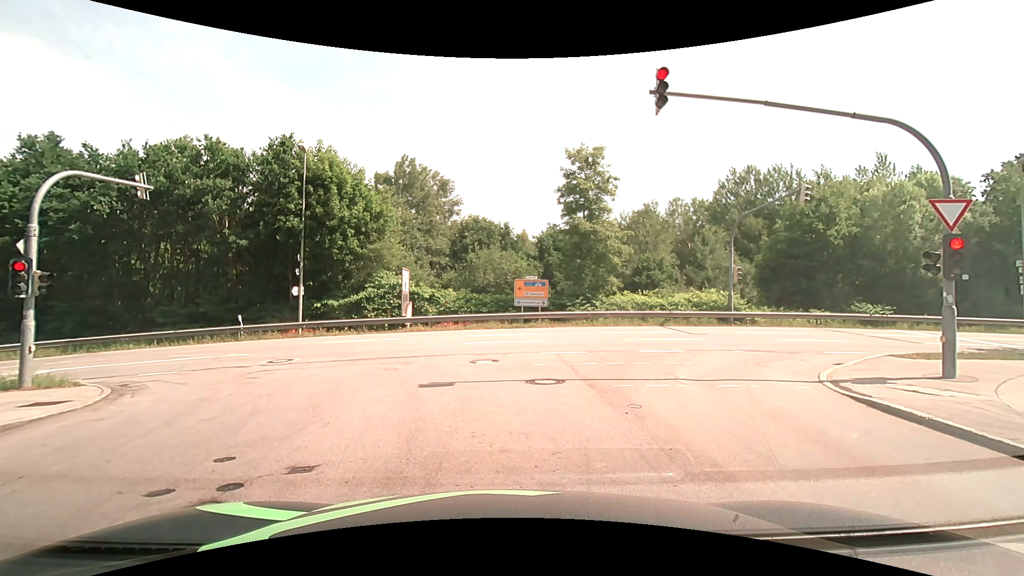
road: residential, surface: asphalt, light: Day
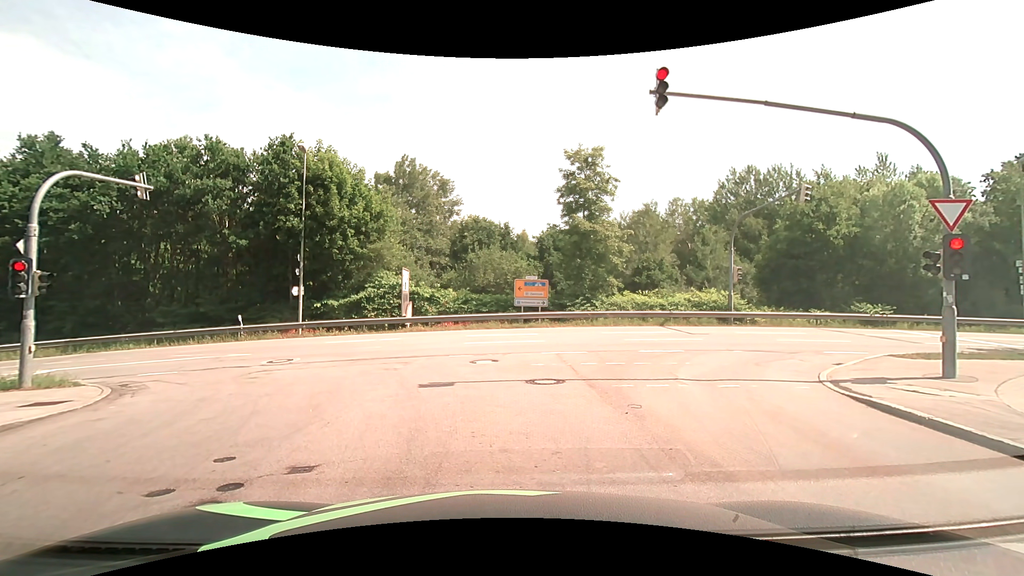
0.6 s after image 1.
(0.0, 0.0) m; 0°
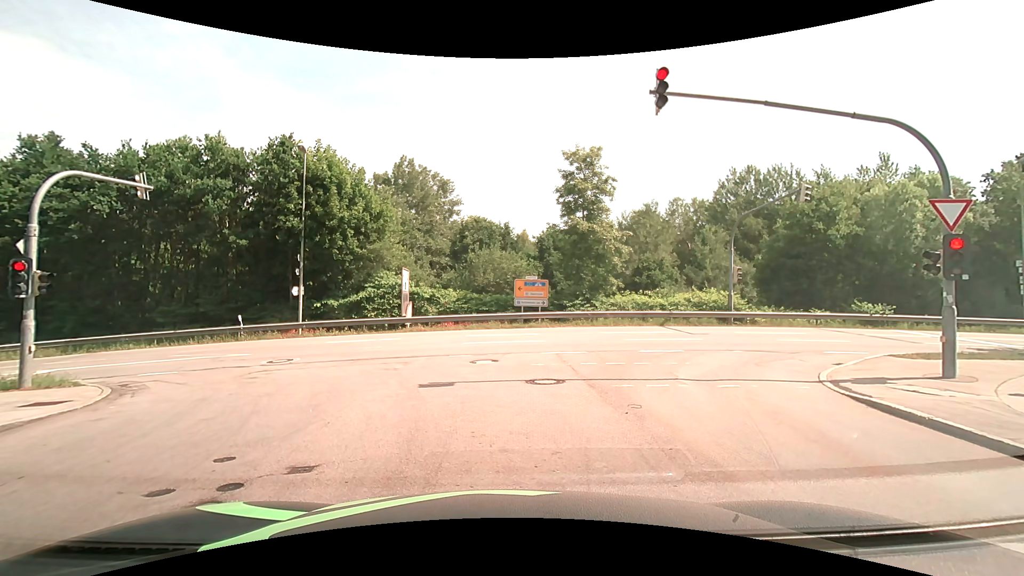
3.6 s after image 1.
(0.0, 0.0) m; 0°
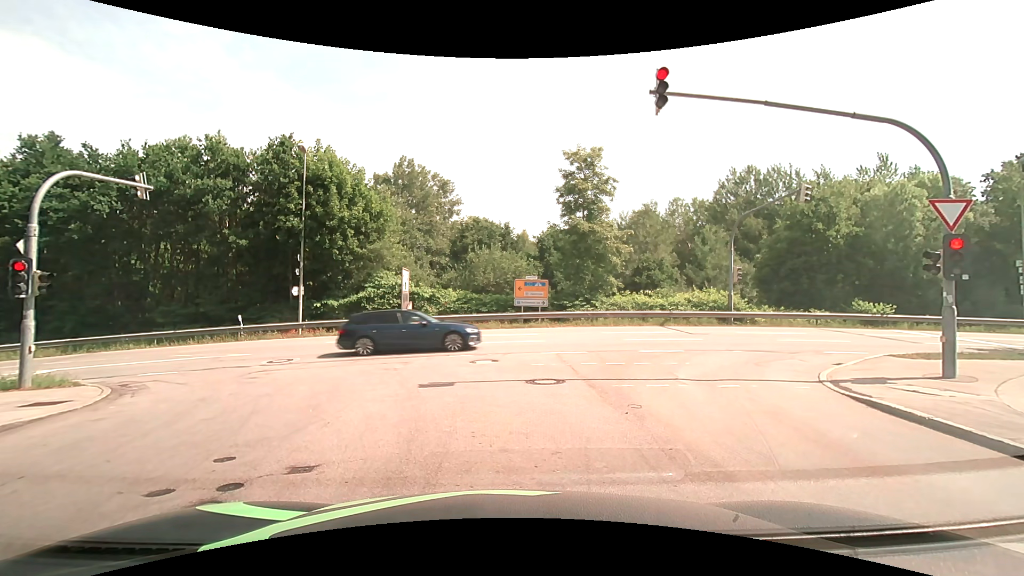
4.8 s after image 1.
(0.0, 0.0) m; 0°
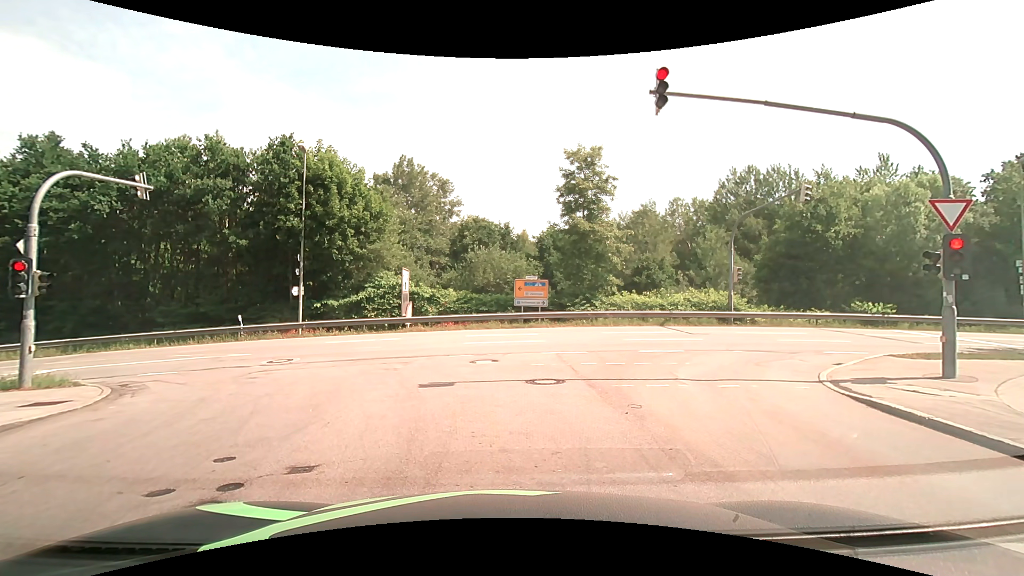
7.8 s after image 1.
(0.0, 0.0) m; 0°
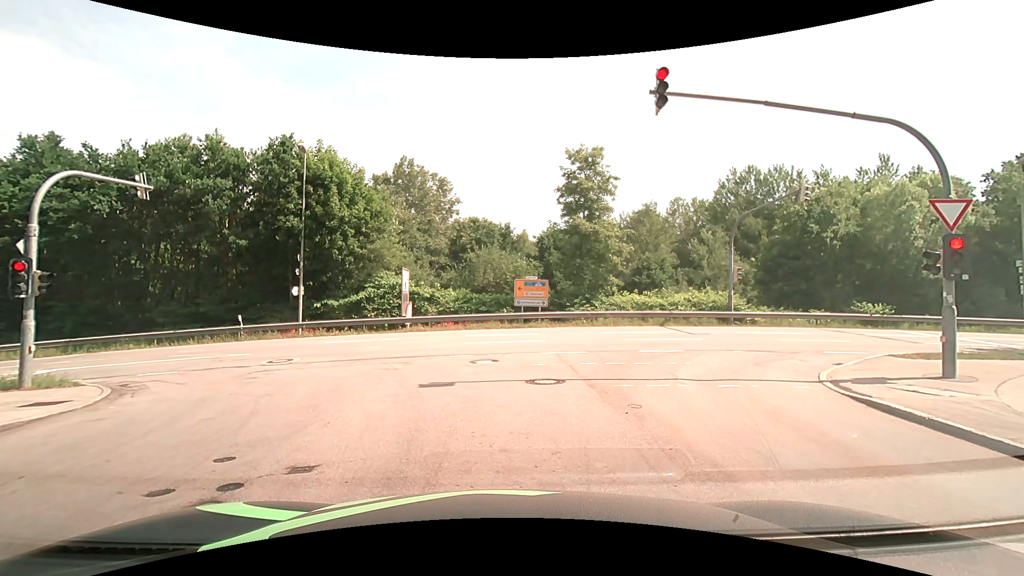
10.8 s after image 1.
(0.0, 0.0) m; 0°
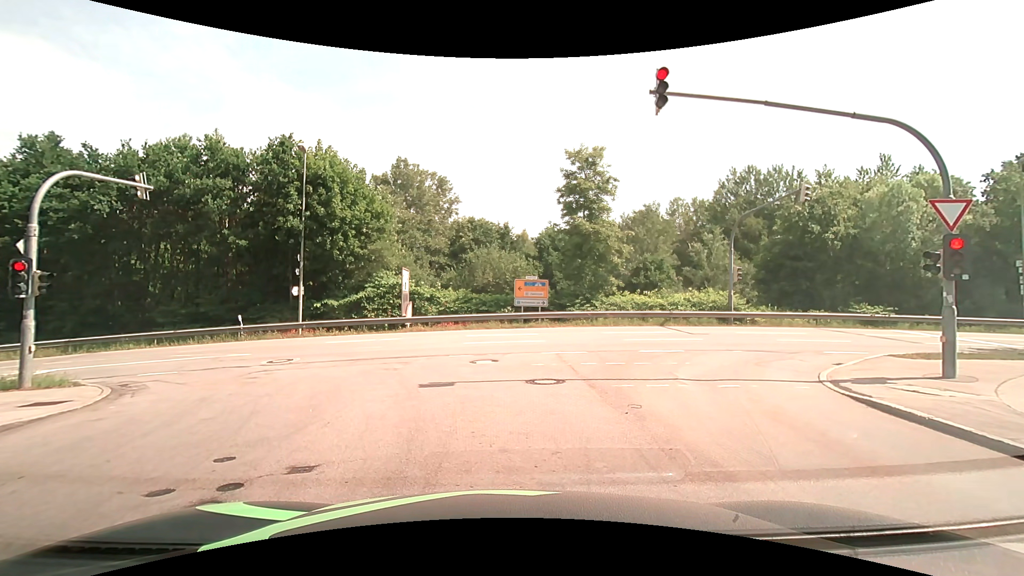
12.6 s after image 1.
(0.0, 0.0) m; 0°
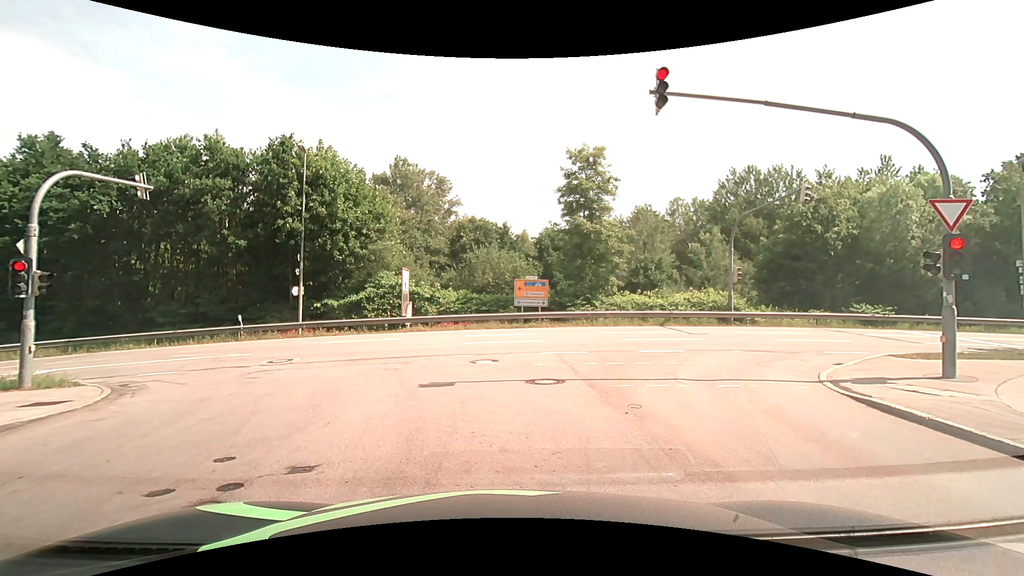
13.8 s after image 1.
(0.0, 0.0) m; 0°
(0, +10) (-3, +19) (-11, +25) (-21, +26) (-31, +26) (-41, +25) (-51, +25) (-61, +24) (-71, +23) (-81, +22) m
